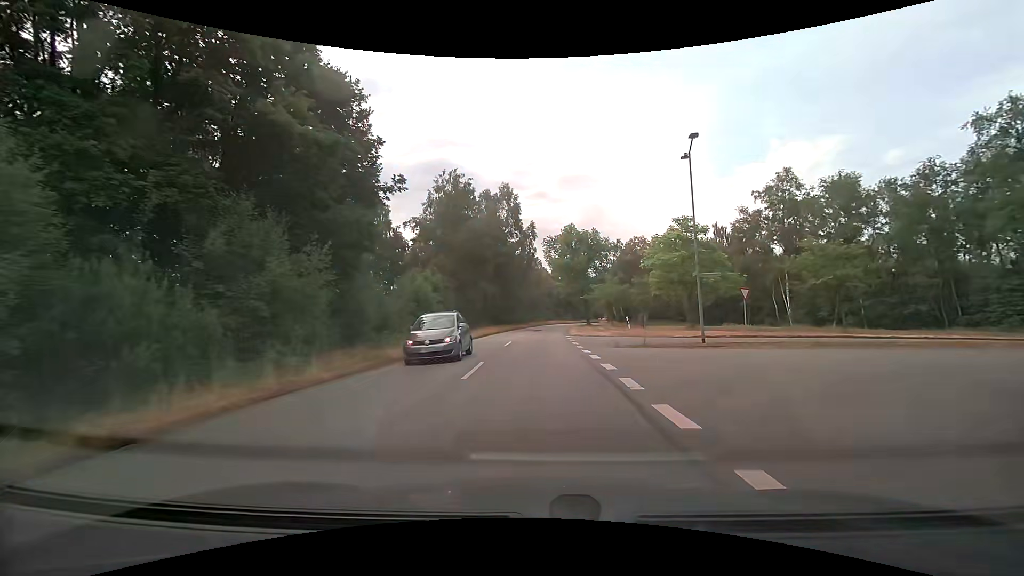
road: secondary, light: Day
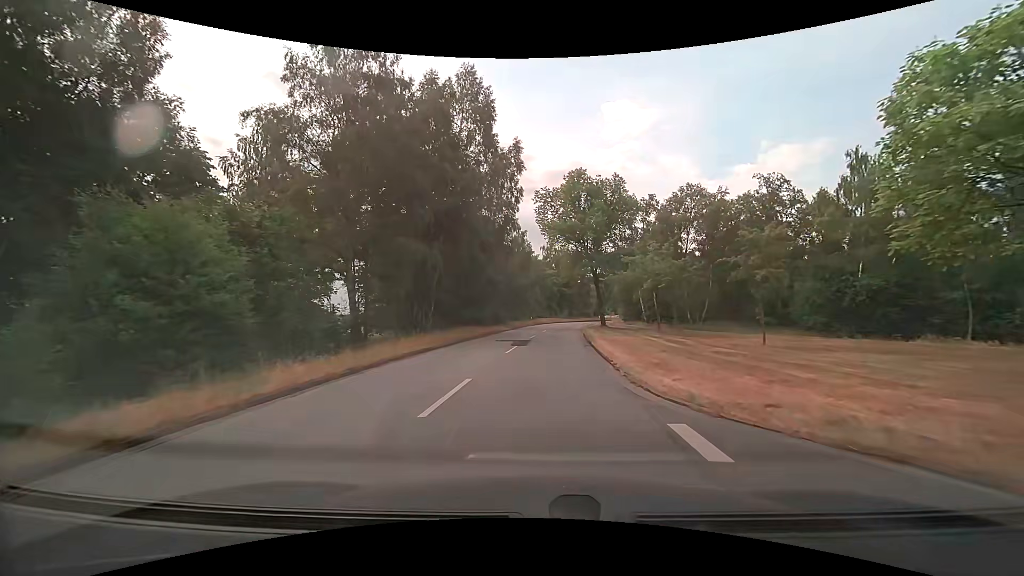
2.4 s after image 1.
(+0.5, +28.1) m; +1°
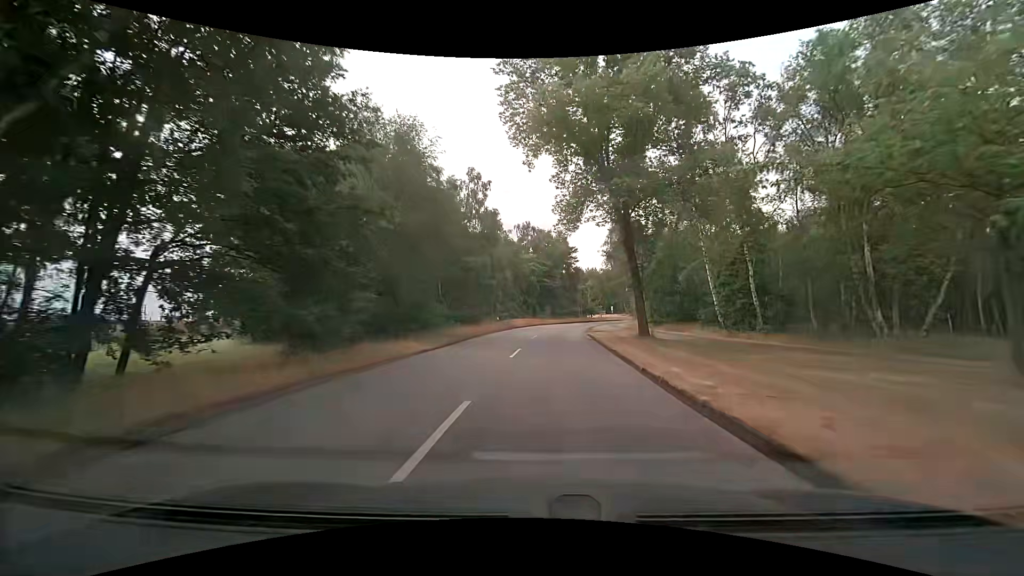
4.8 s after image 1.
(+0.8, +26.8) m; +3°
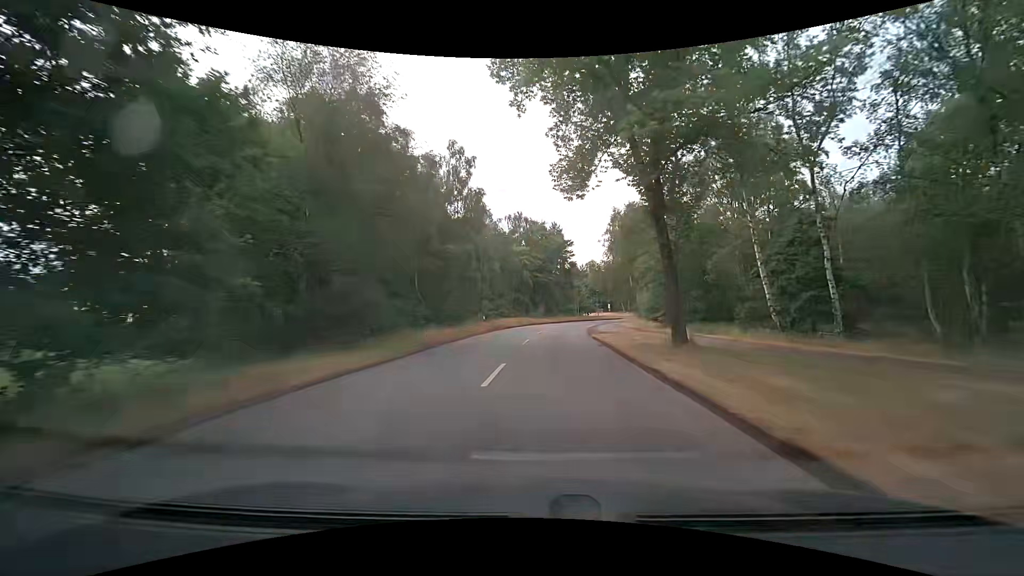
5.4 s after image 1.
(+0.1, +6.7) m; +1°
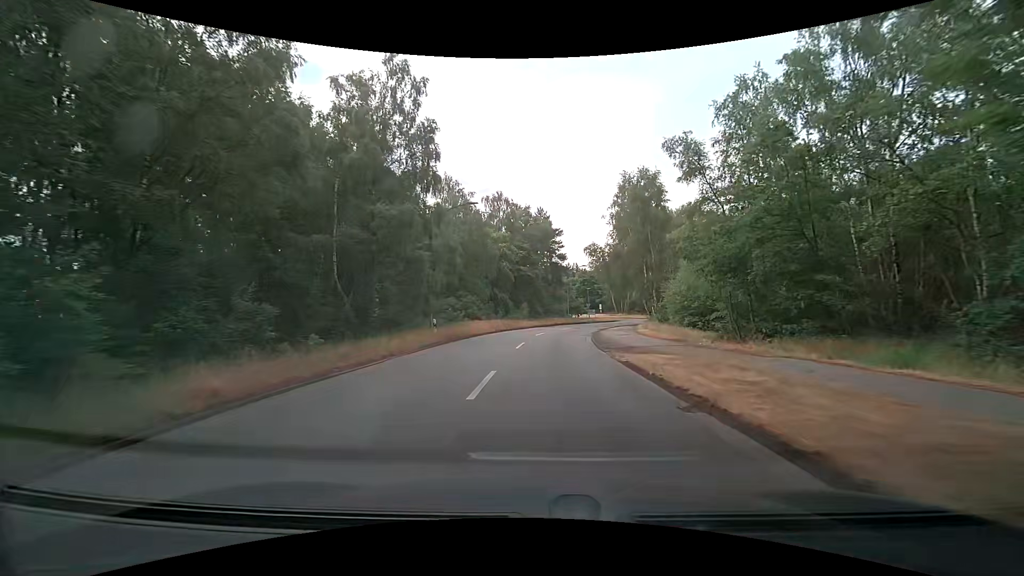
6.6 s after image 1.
(+0.1, +13.4) m; +2°
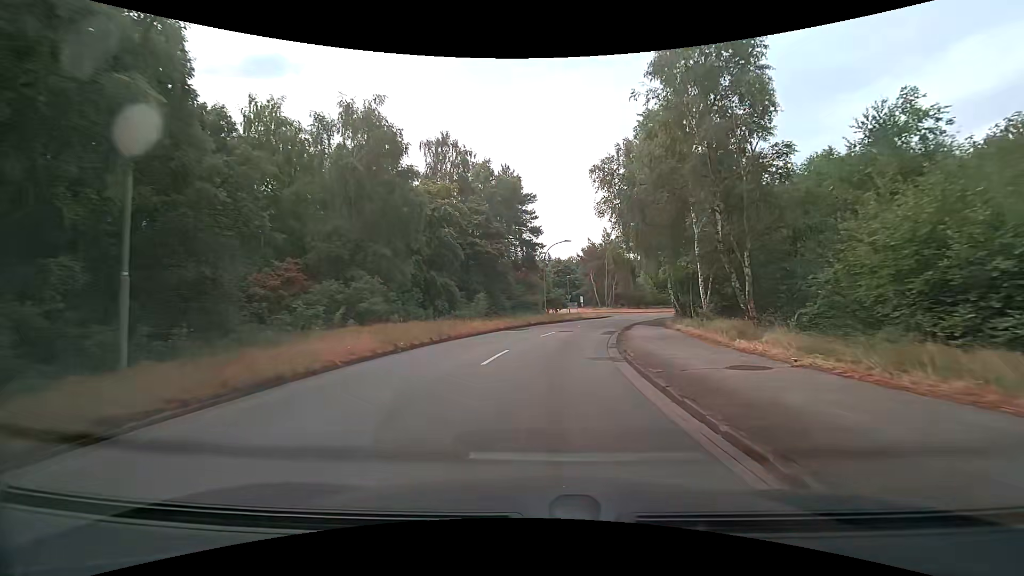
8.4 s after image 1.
(+0.5, +19.8) m; +3°
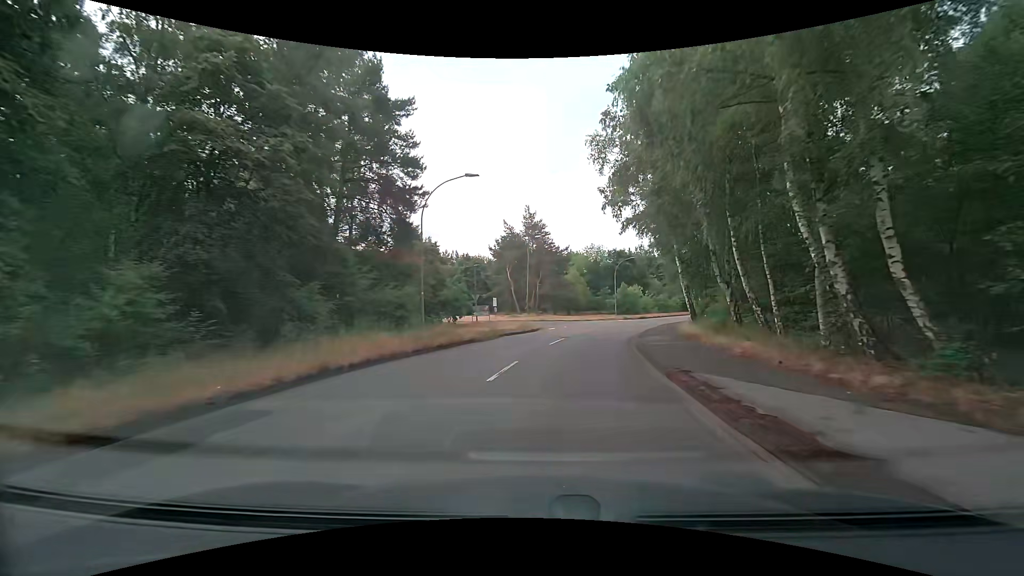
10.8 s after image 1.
(+2.0, +25.7) m; +11°
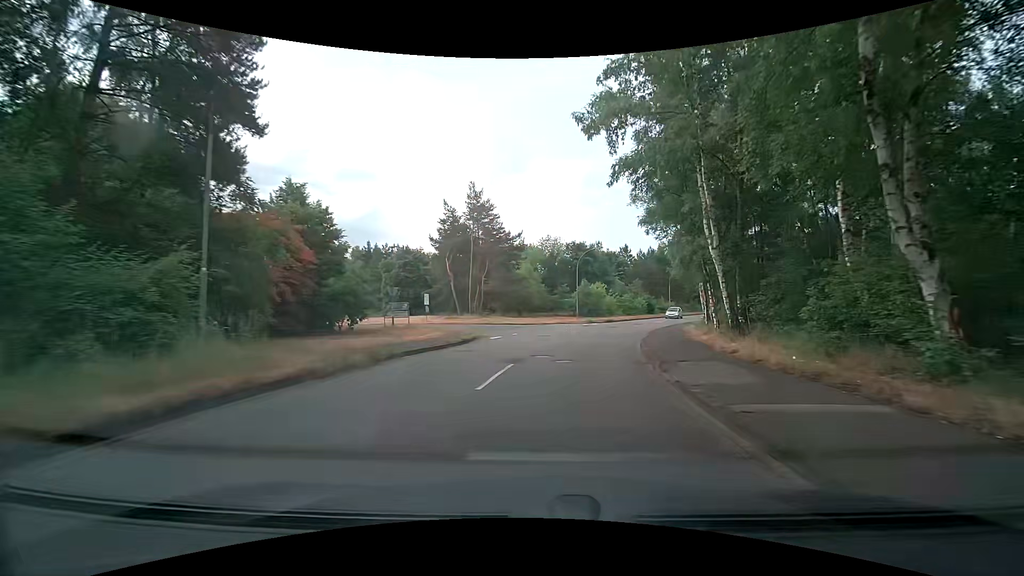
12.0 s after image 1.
(+0.5, +12.6) m; +5°
(+1, +10) (+2, +20) (+4, +30) (+7, +39) (+11, +48) (+16, +57) (+21, +66) (+25, +75) (+30, +83) (+35, +92) m
